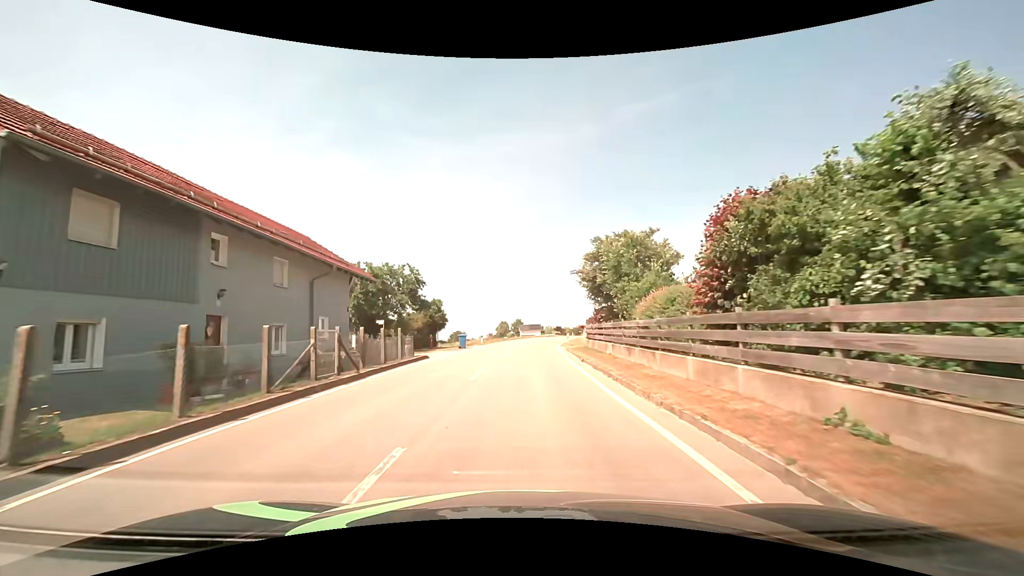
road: tertiary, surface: asphalt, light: Day
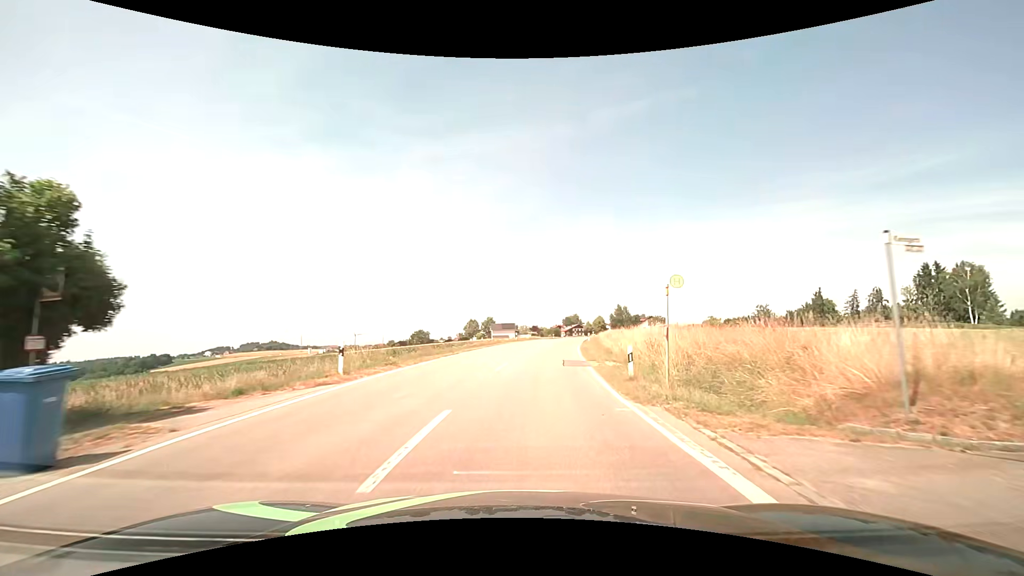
(+0.6, +33.0) m; +3°
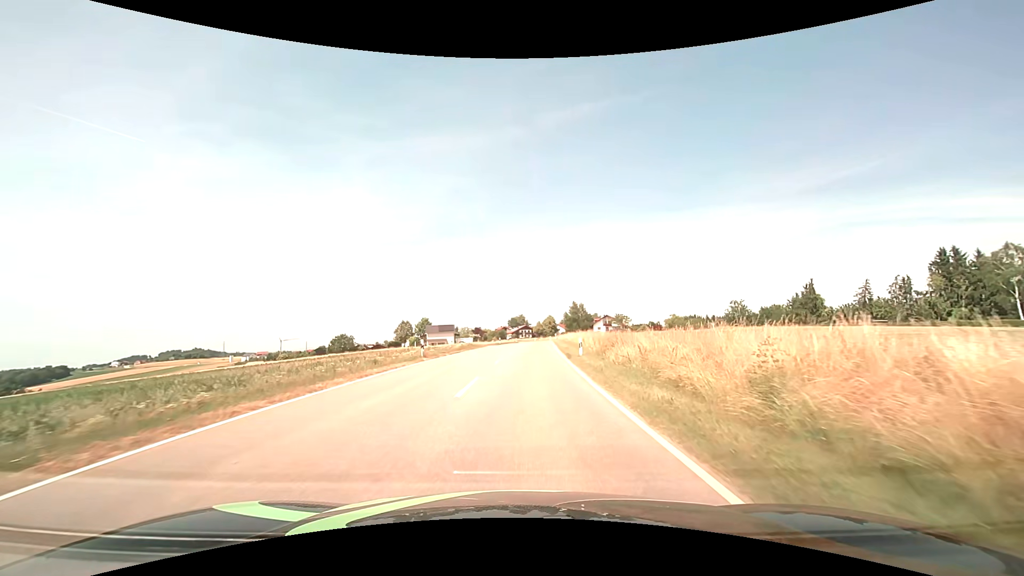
(+1.4, +29.7) m; +6°
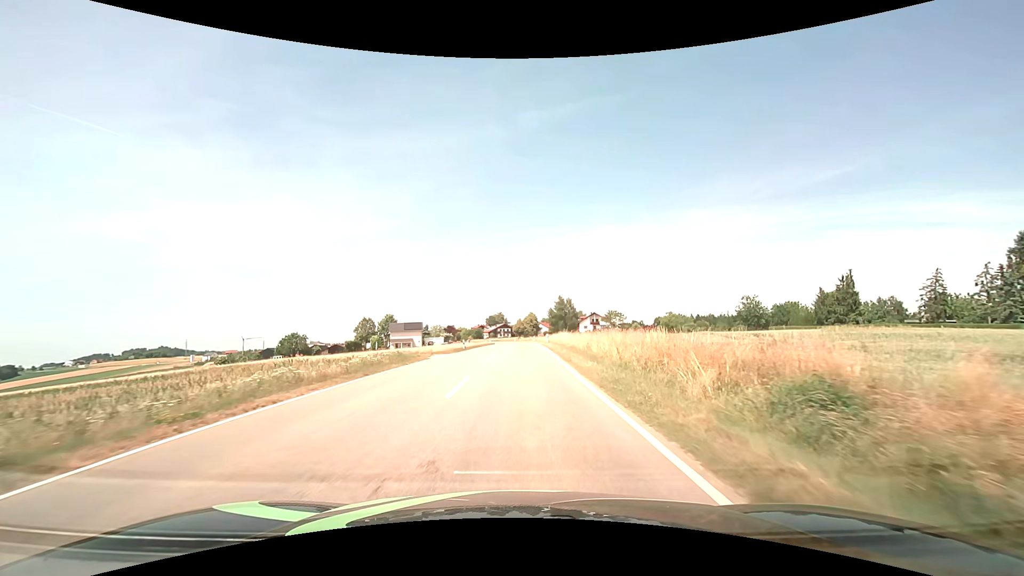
(+0.5, +23.5) m; +3°
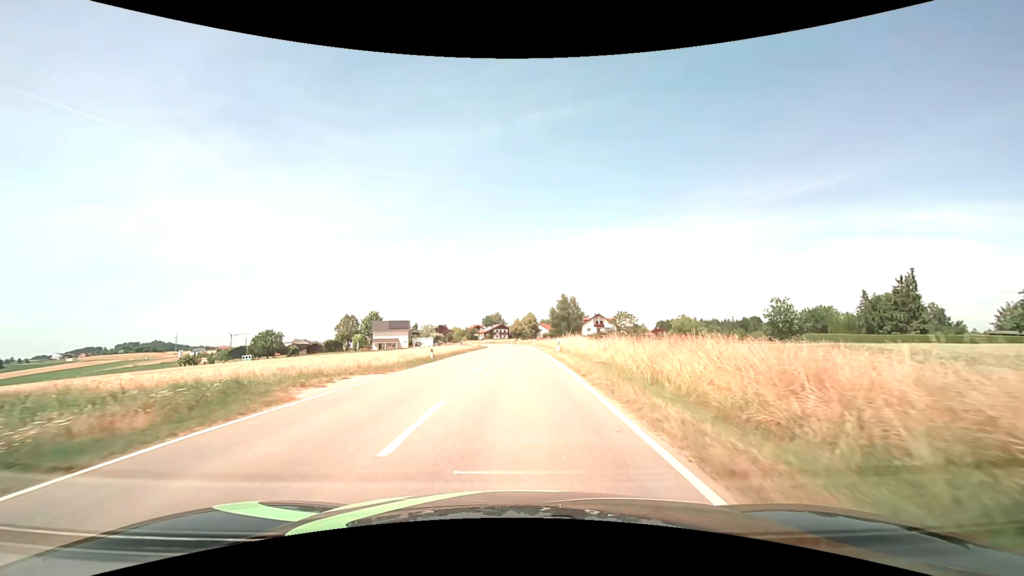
(+0.1, +16.0) m; 0°
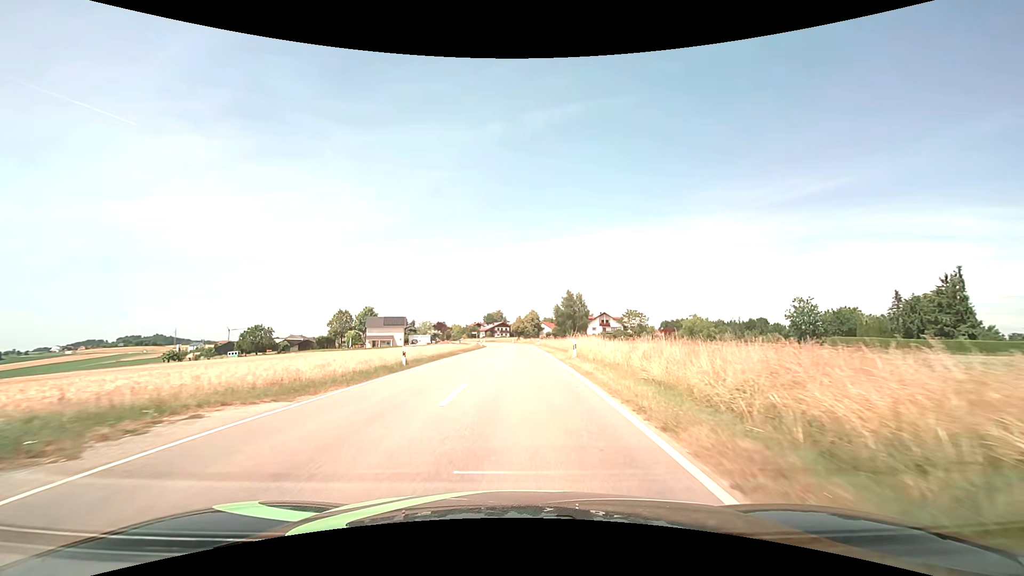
(0.0, +8.1) m; 0°
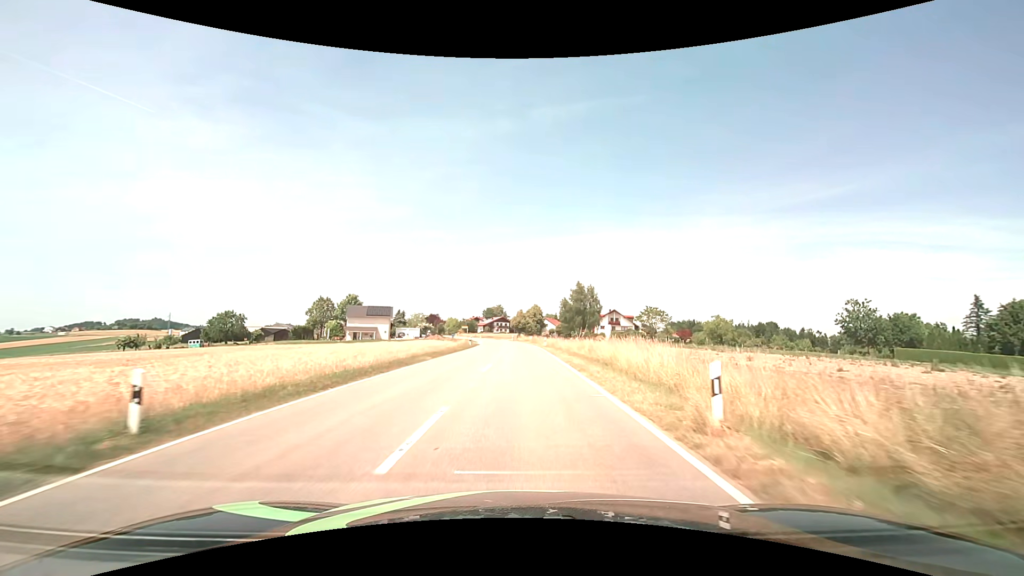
(0.0, +16.3) m; 0°
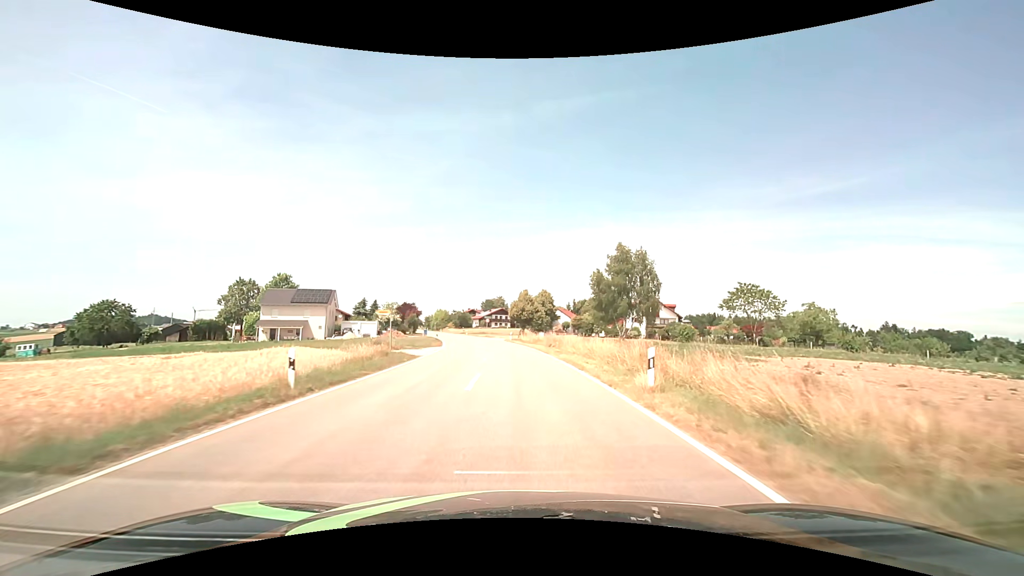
(+0.2, +41.3) m; 0°
(0, +10) (0, +20) (-1, +30) (-1, +40) (-3, +50) (-4, +60) (-6, +70) (-9, +79) (-11, +89) (-14, +99) m
